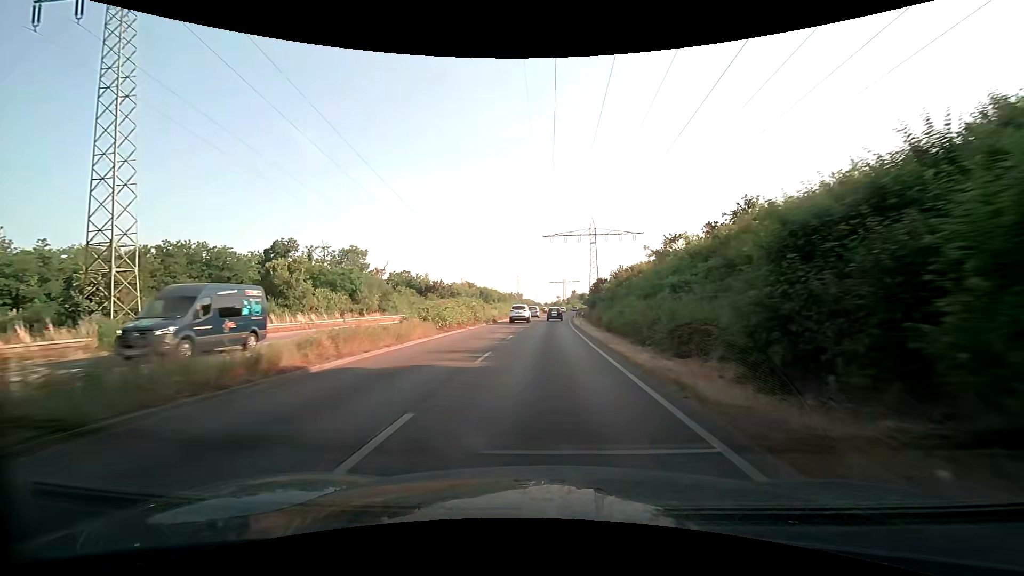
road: trunk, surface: asphalt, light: Day
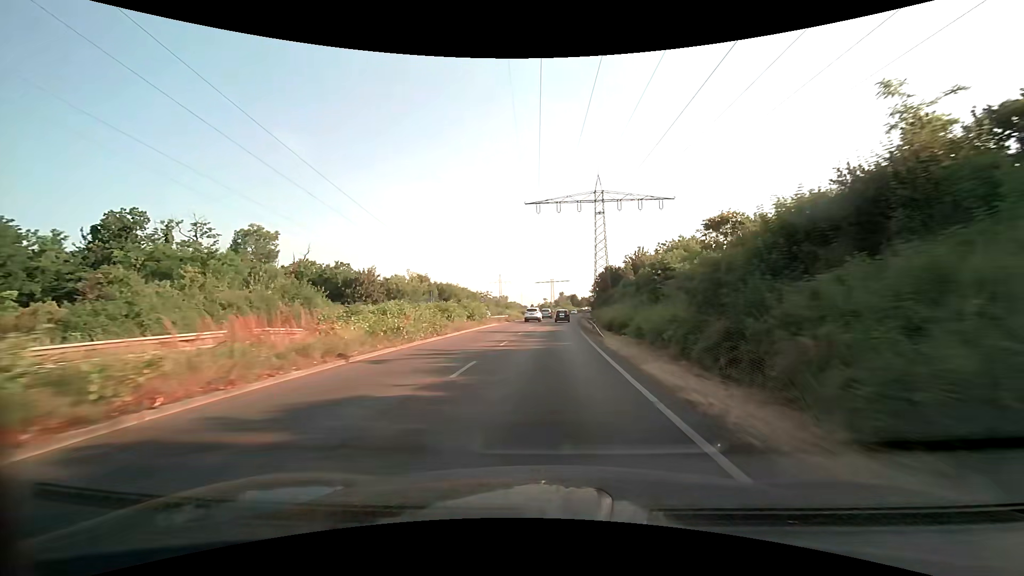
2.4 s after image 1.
(+0.4, +39.6) m; +1°
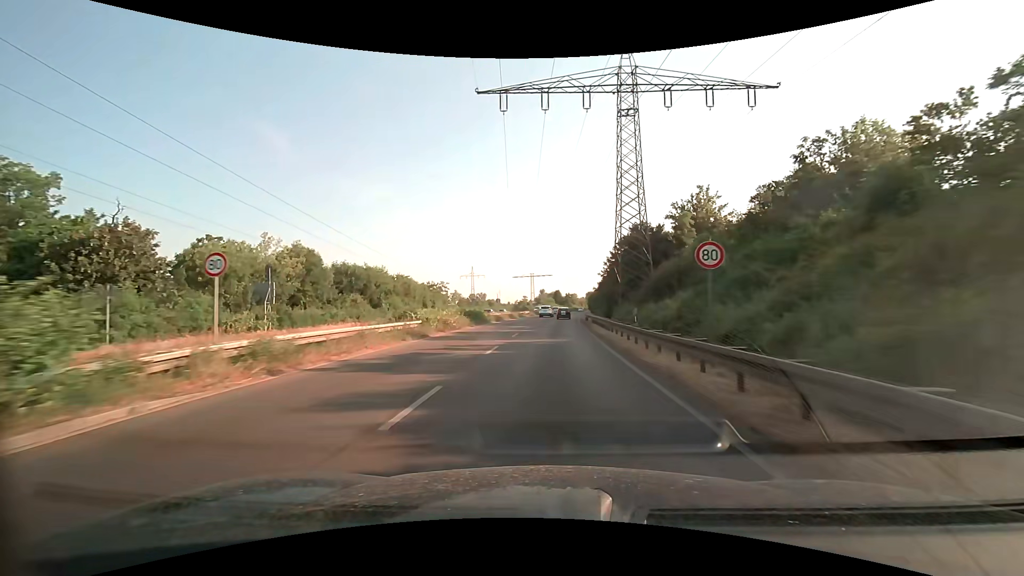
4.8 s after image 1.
(+0.8, +40.5) m; +2°
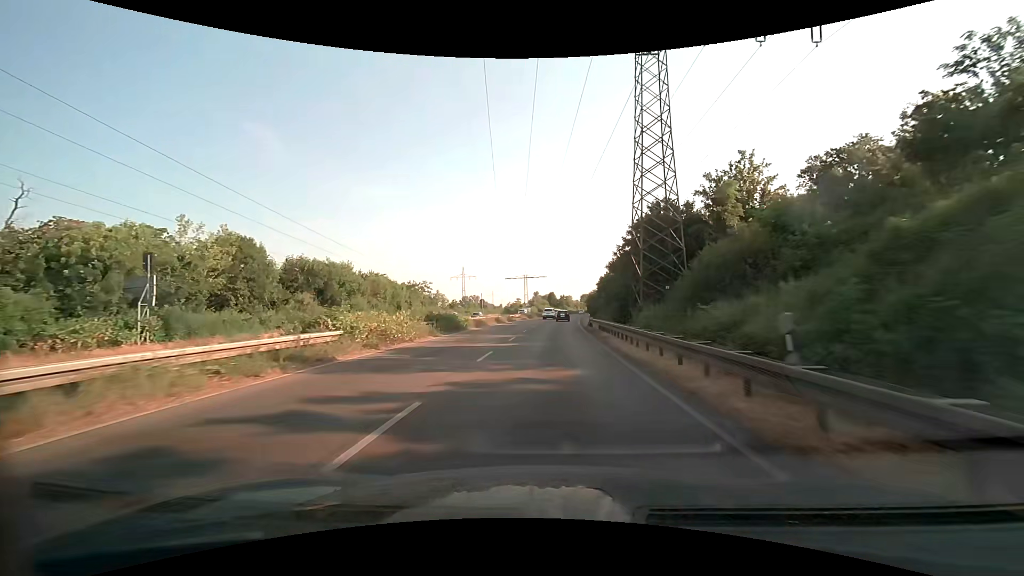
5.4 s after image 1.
(+0.1, +10.3) m; +1°
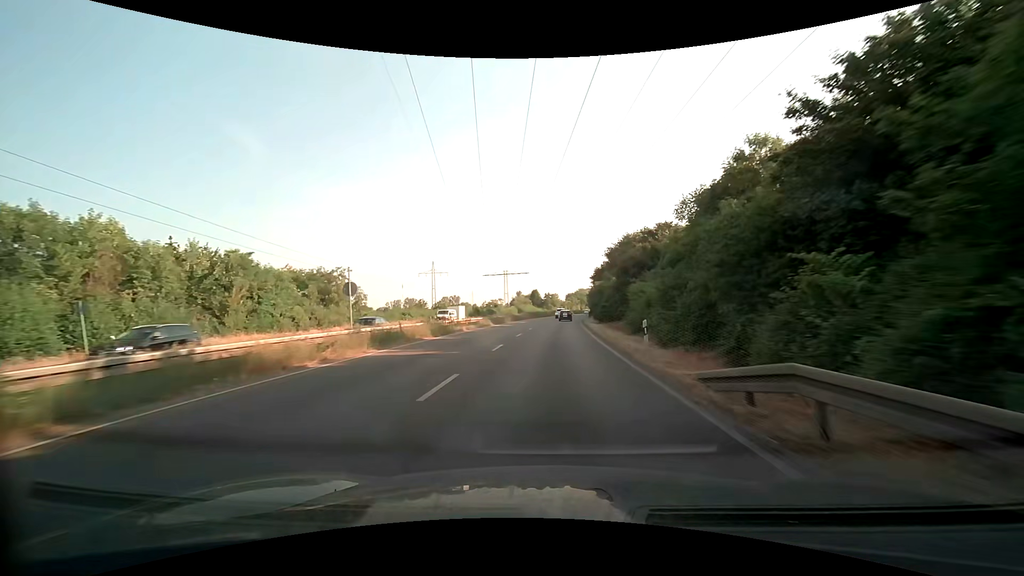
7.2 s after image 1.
(+0.5, +33.1) m; +2°
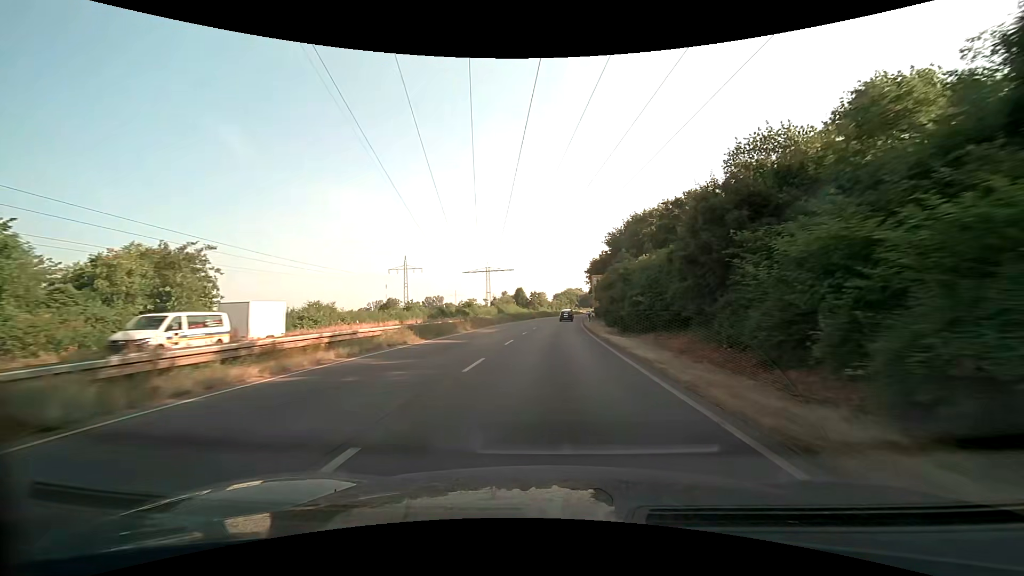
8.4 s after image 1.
(+0.3, +23.8) m; +1°
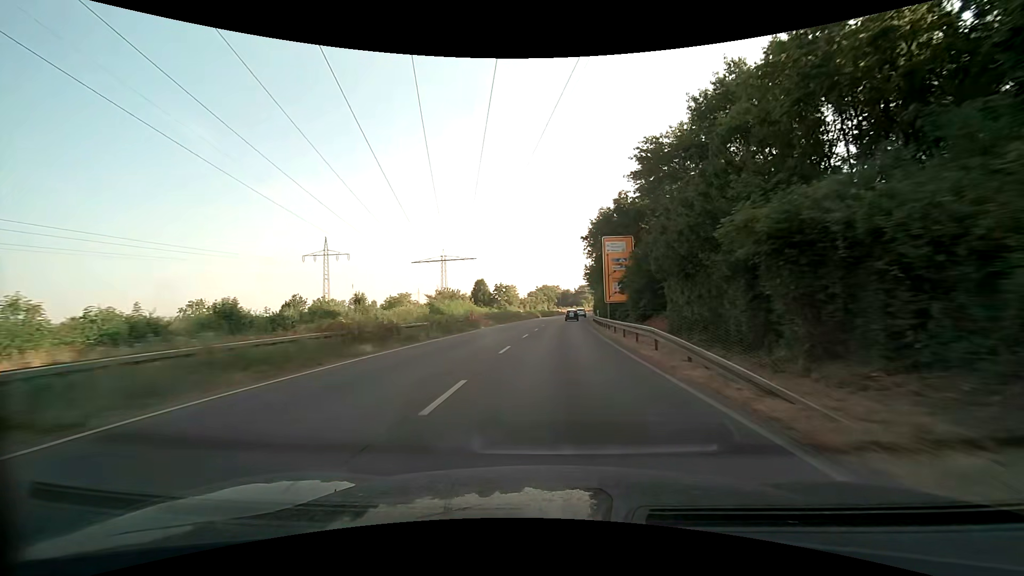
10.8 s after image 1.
(+1.3, +49.7) m; +3°
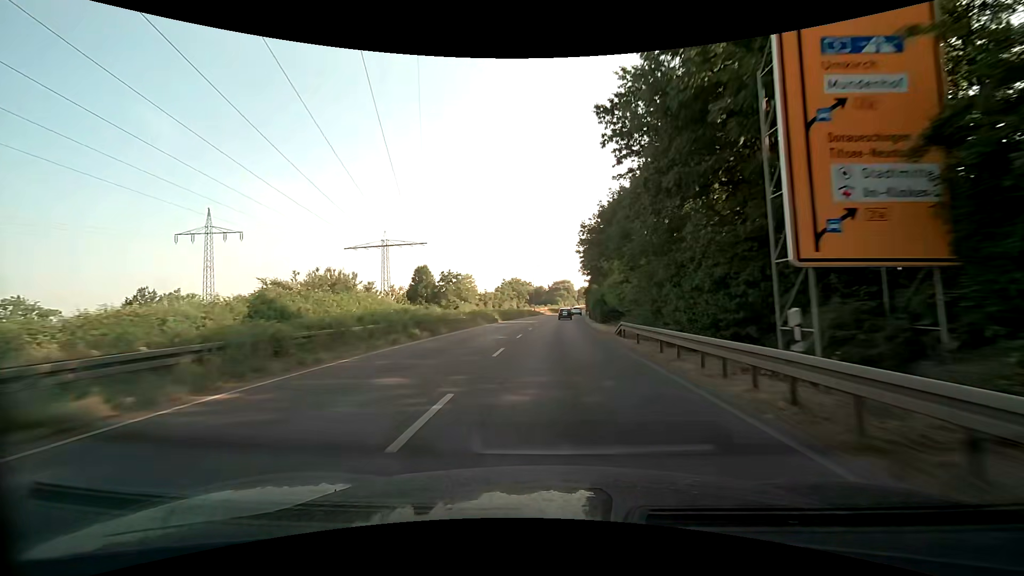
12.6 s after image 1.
(+0.9, +37.6) m; +3°
(0, +10) (0, +20) (+1, +30) (+1, +40) (+1, +50) (+2, +60) (+3, +70) (+4, +80) (+5, +90) (+6, +100) m
